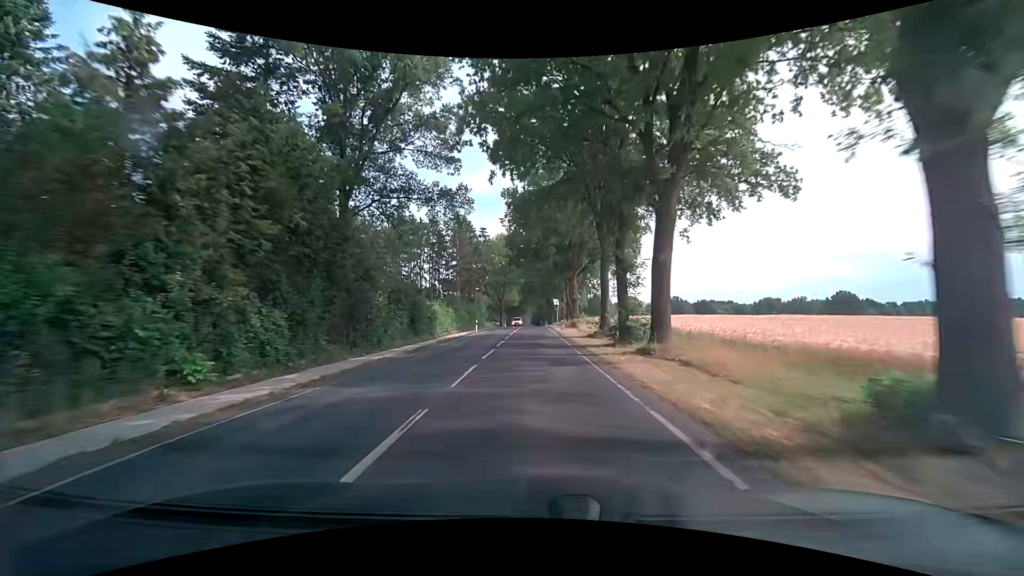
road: secondary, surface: asphalt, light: Day
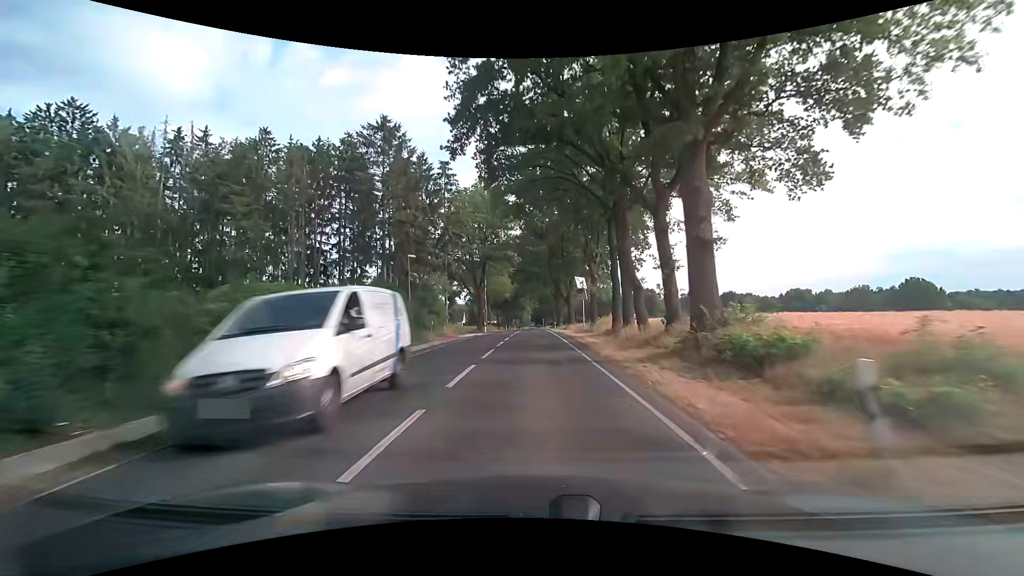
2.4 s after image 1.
(+0.3, +42.3) m; 0°
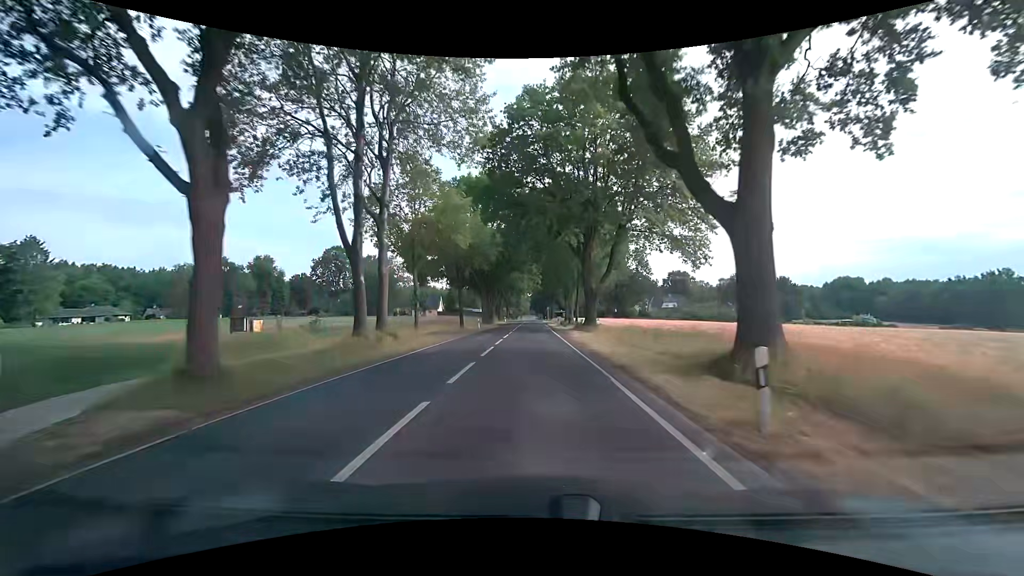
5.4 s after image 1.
(0.0, +53.7) m; 0°
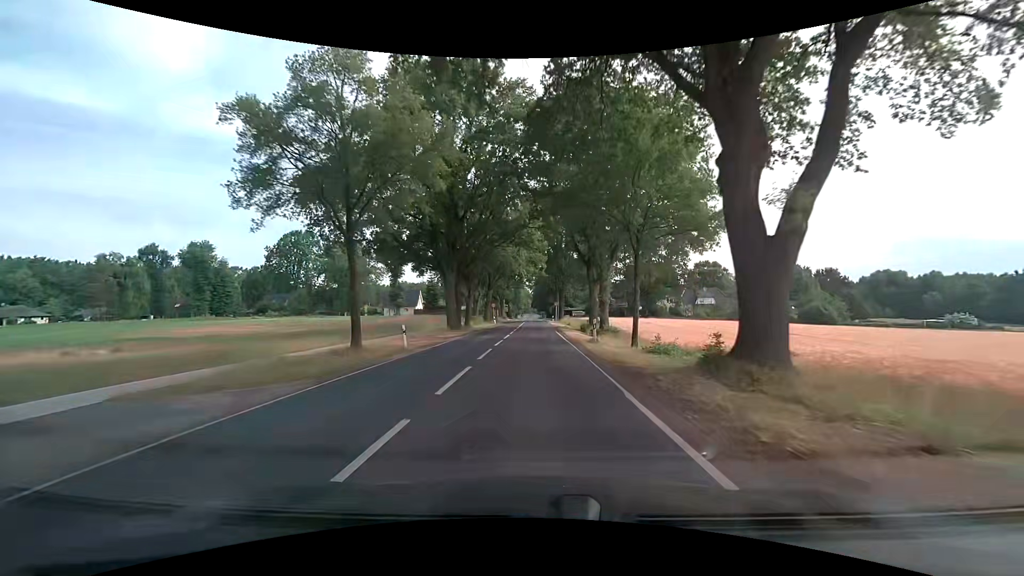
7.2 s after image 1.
(-0.2, +31.0) m; -1°
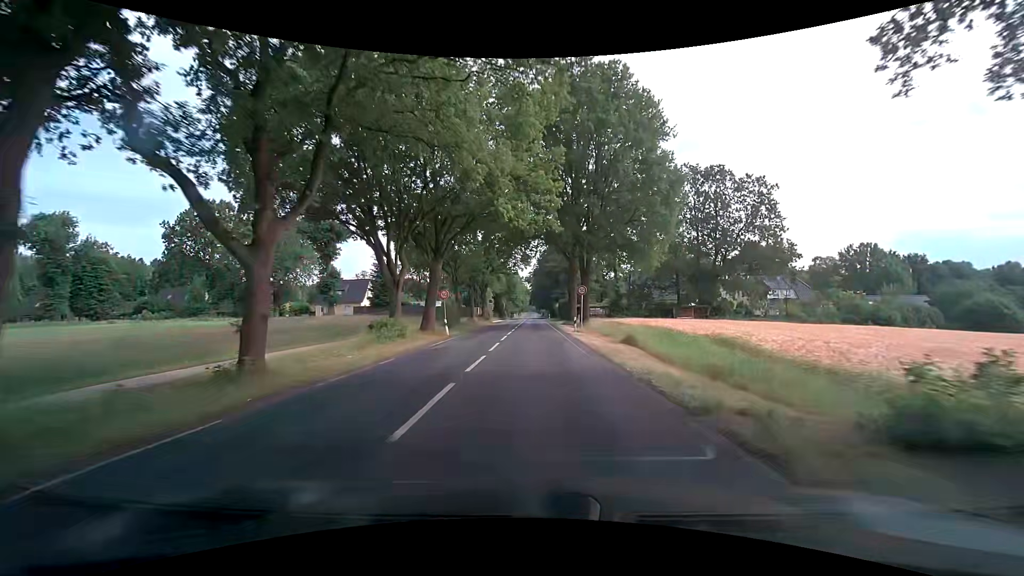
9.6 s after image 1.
(+0.1, +39.0) m; 0°
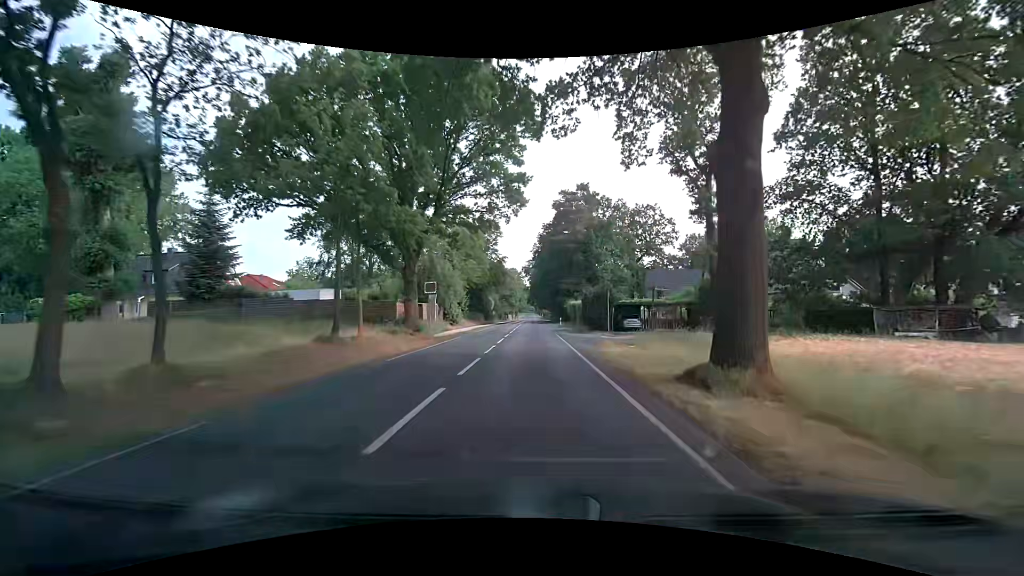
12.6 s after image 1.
(0.0, +42.2) m; 0°
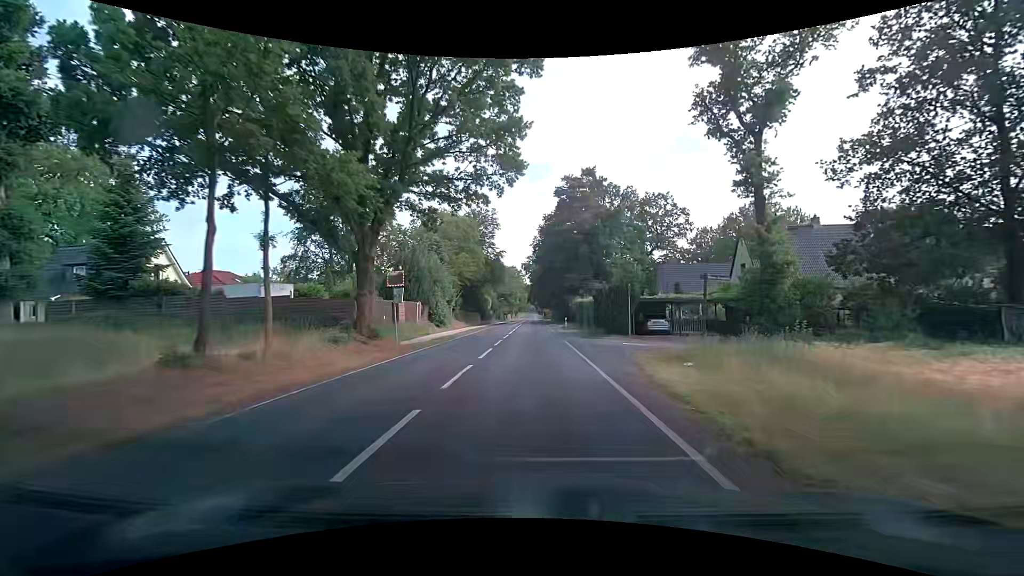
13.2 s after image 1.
(0.0, +8.0) m; 0°
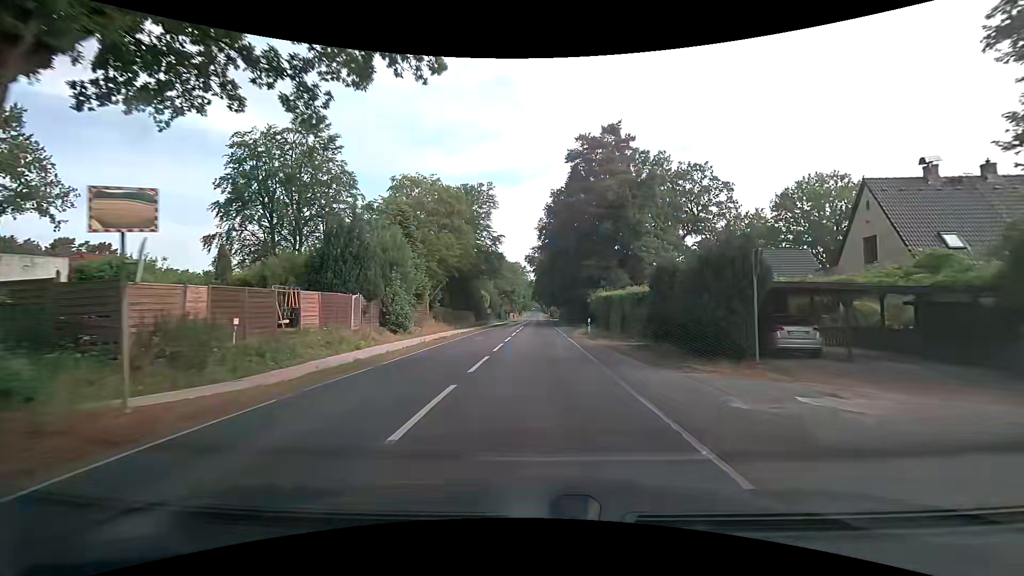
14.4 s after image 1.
(0.0, +15.8) m; 0°
(0, +10) (0, +20) (0, +30) (0, +40) (0, +50) (0, +60) (0, +70) (0, +80) (0, +90) (-1, +100) m
